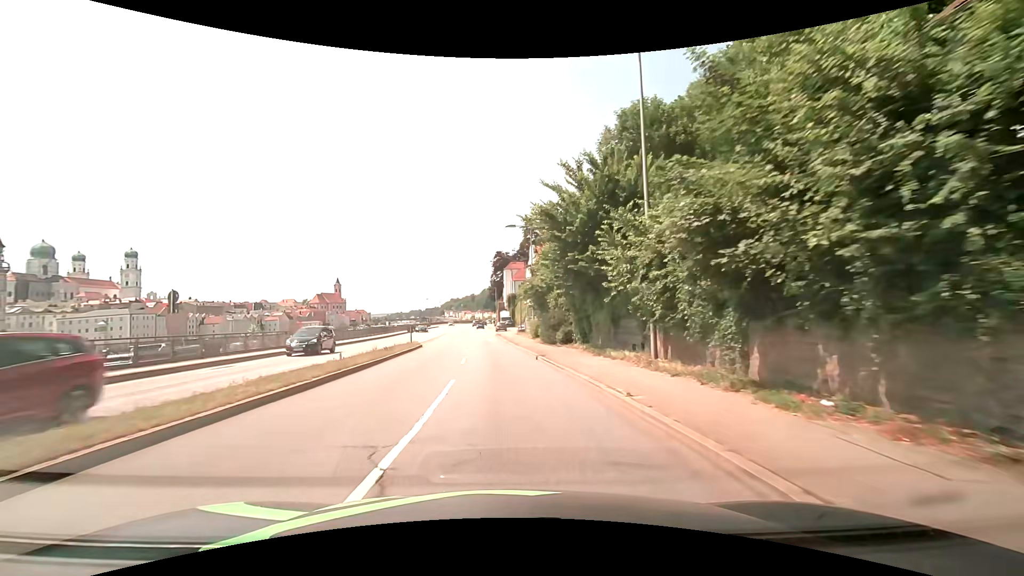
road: primary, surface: asphalt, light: Day
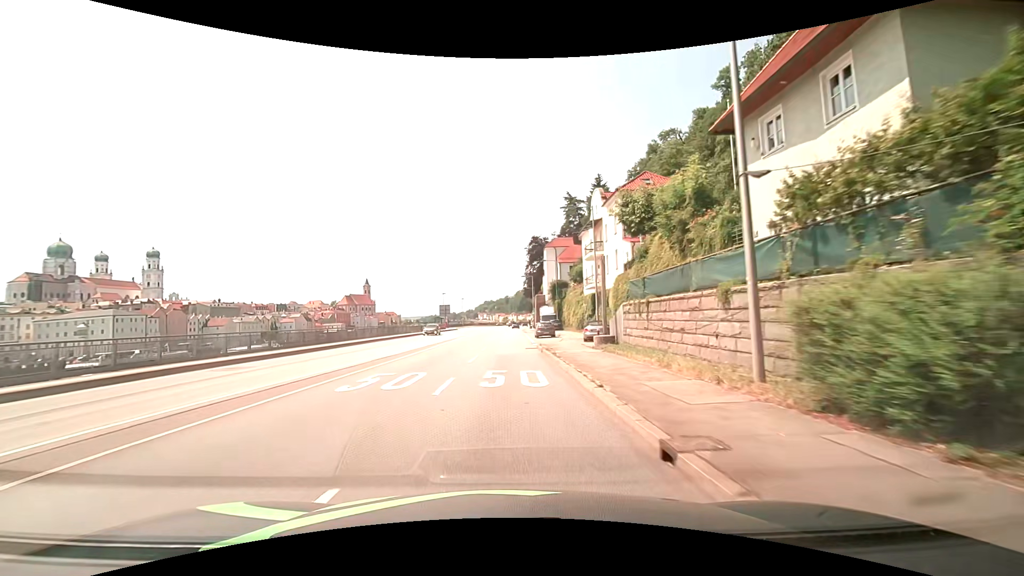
(-1.3, +35.8) m; -4°
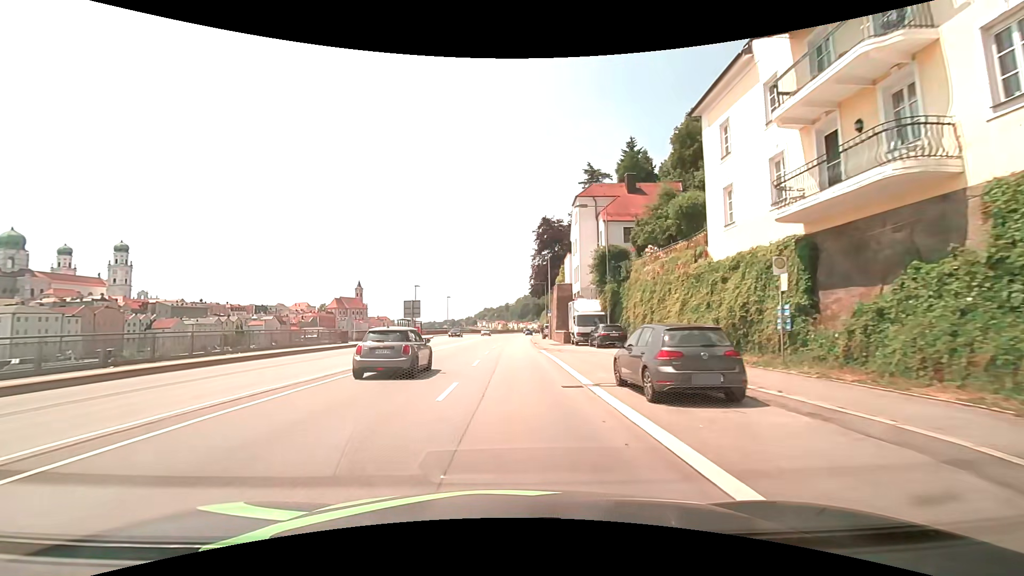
(+0.1, +36.4) m; 0°
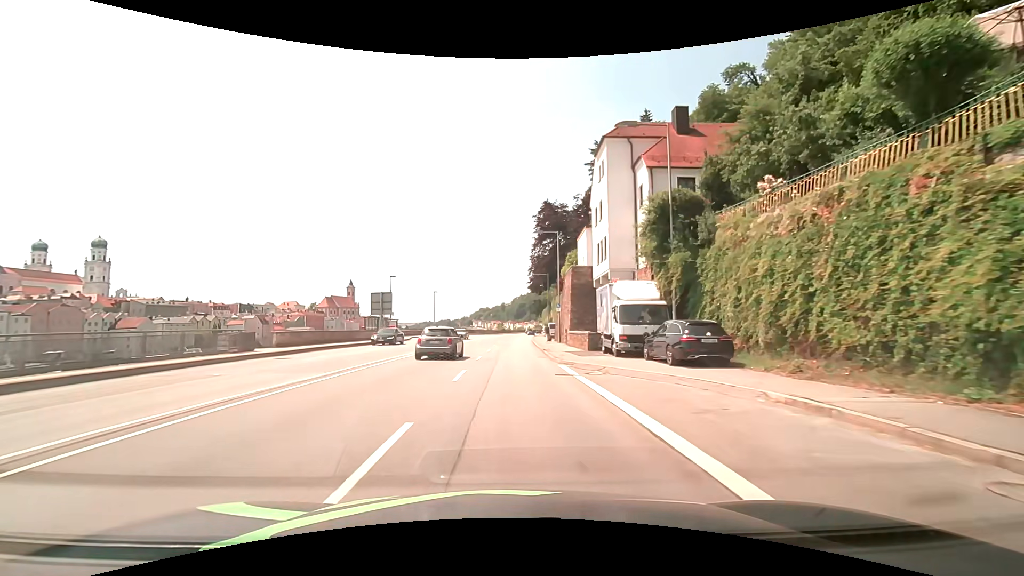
(0.0, +14.7) m; 0°
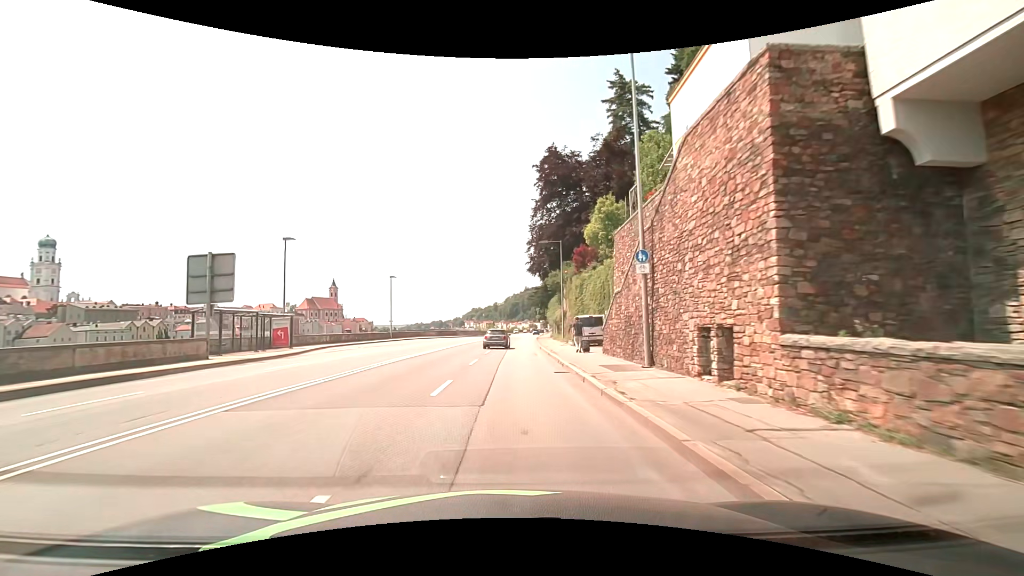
(+0.2, +30.0) m; +1°
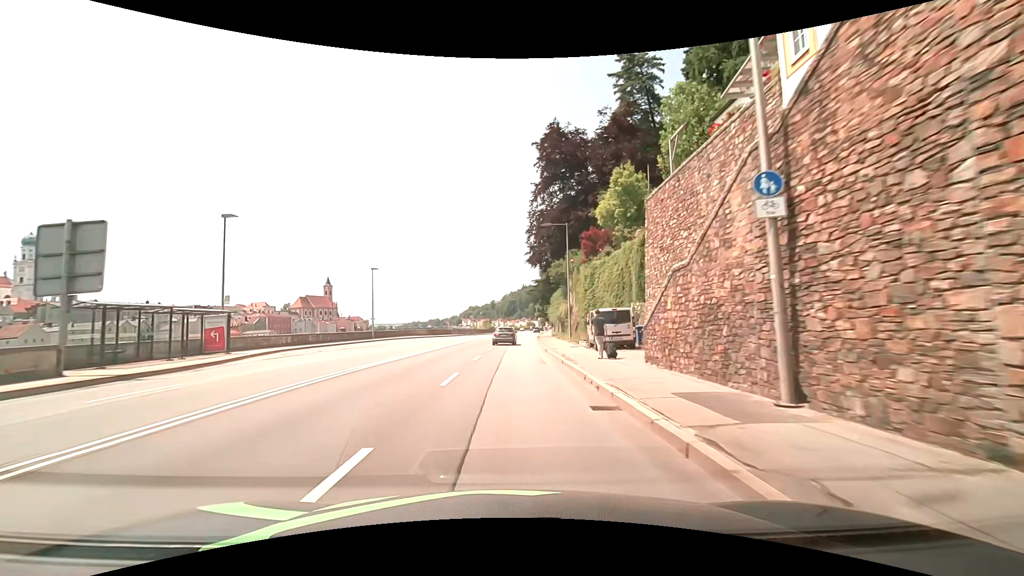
(0.0, +7.6) m; 0°
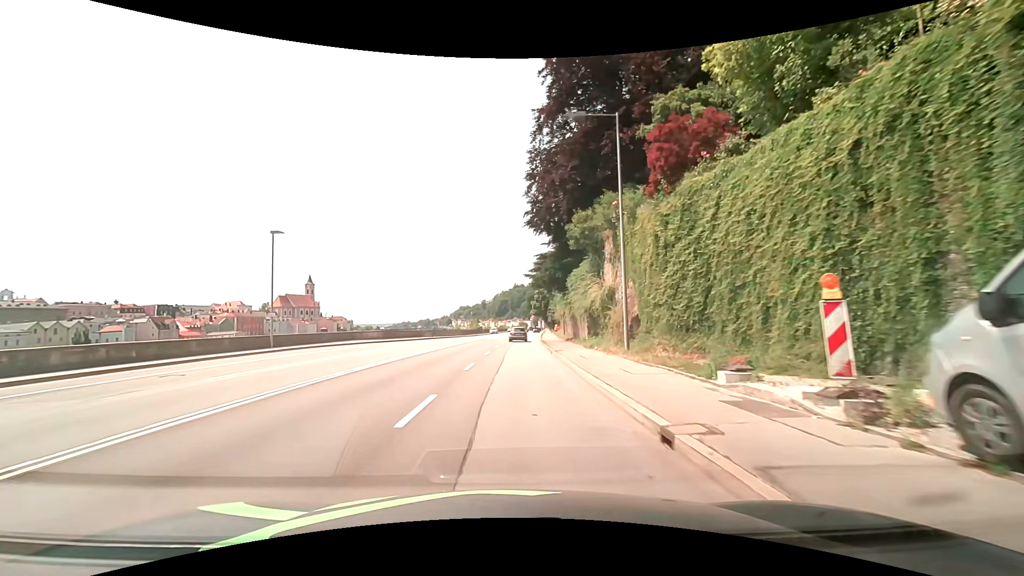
(+0.1, +22.8) m; +1°
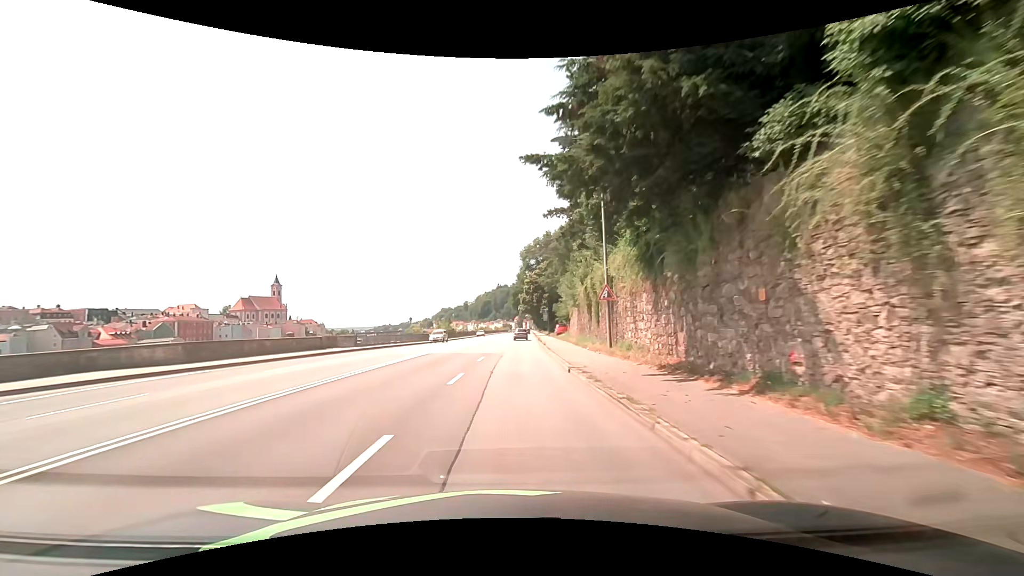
(+0.6, +30.4) m; +2°
(0, +10) (0, +20) (0, +30) (+1, +40) (+1, +50) (+1, +60) (+2, +70) (+2, +80) (+3, +90) (+3, +100) m
